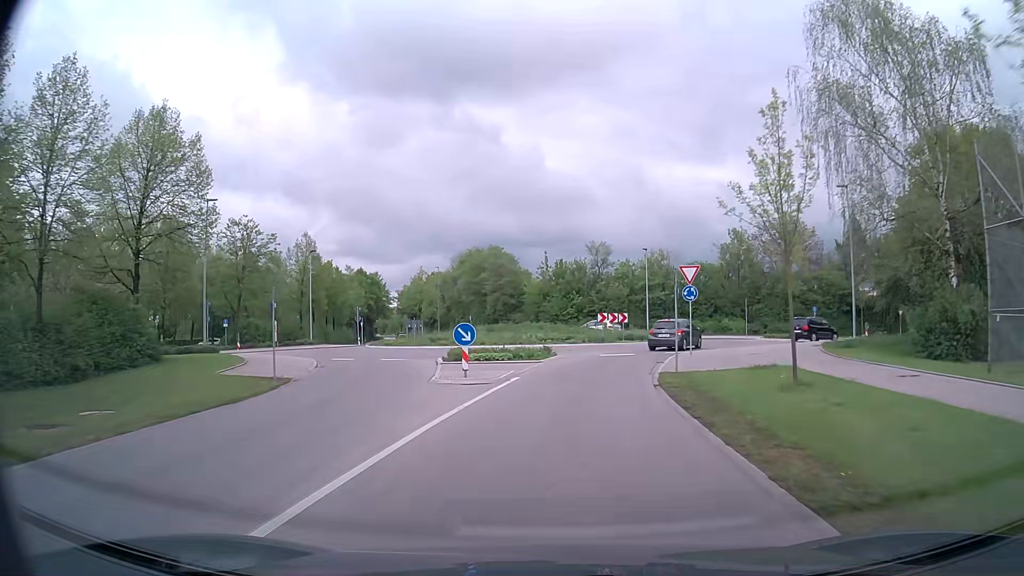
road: tertiary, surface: asphalt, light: Day
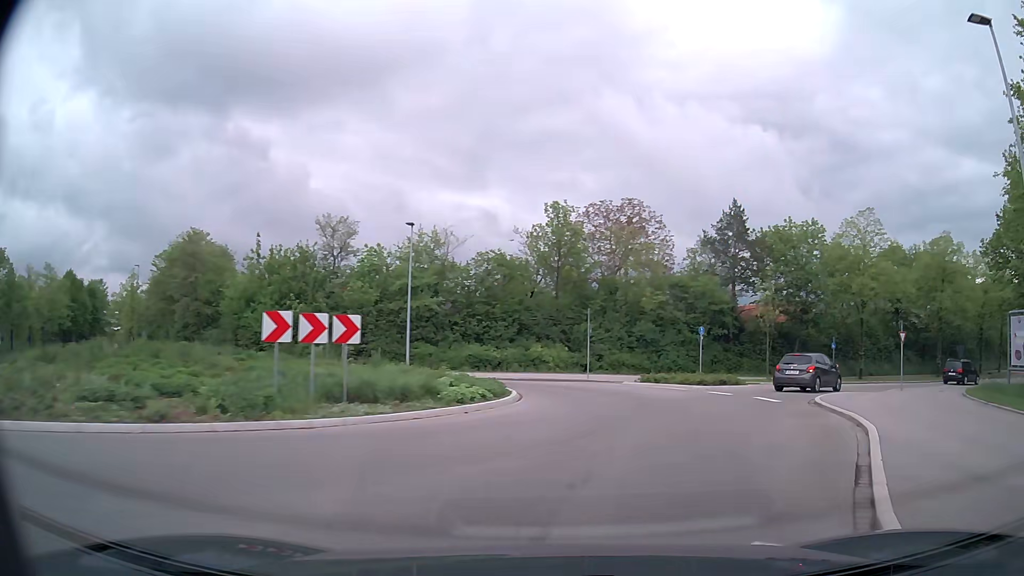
(+2.9, +26.1) m; +19°
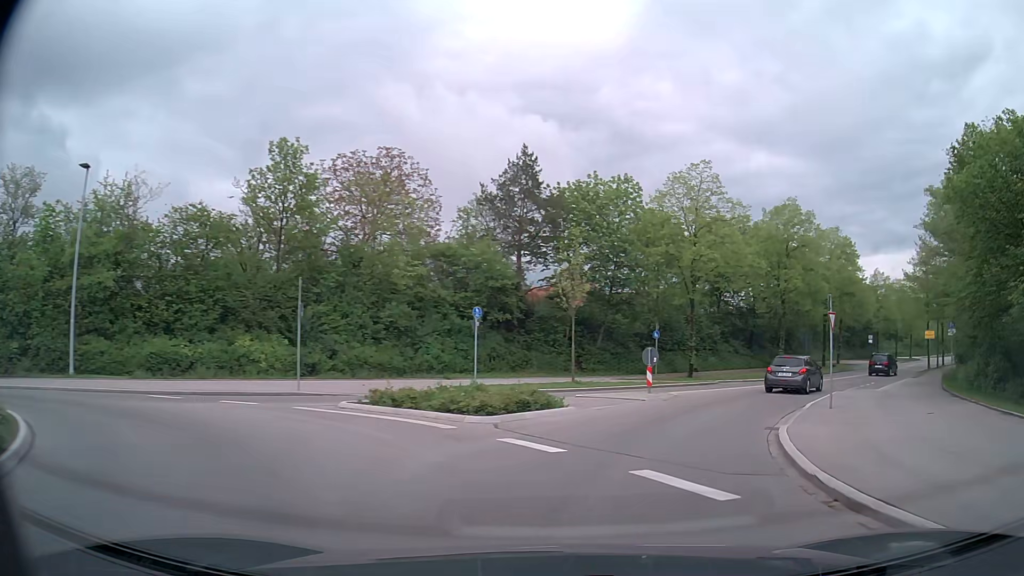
(+2.2, +12.3) m; +20°
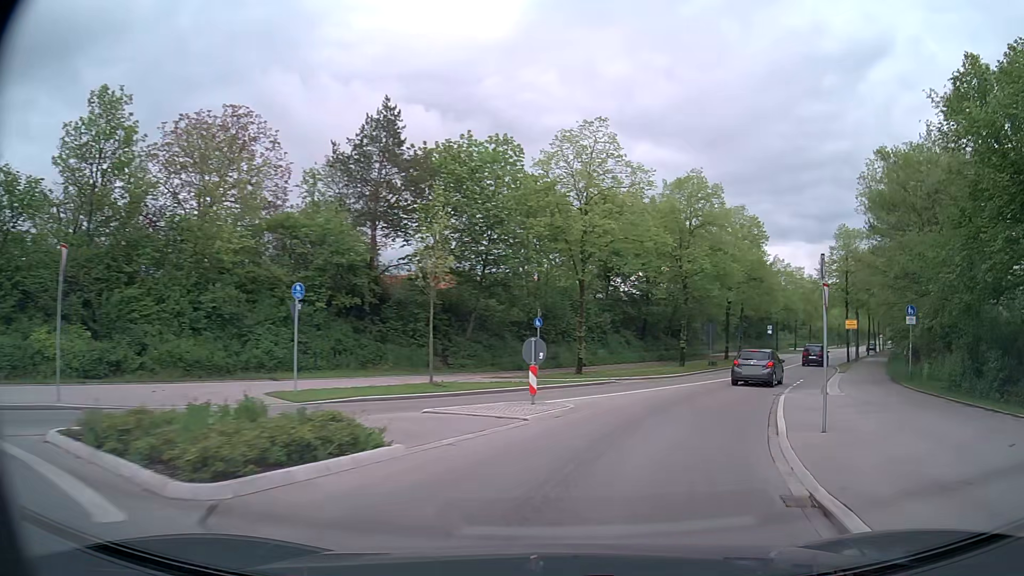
(+0.6, +6.6) m; +10°
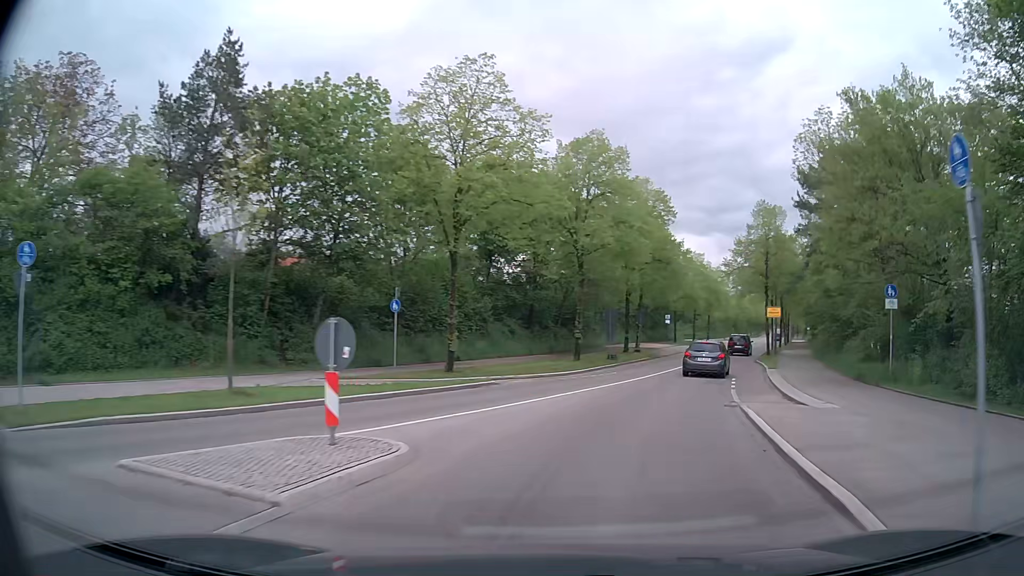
(+0.6, +7.0) m; +10°
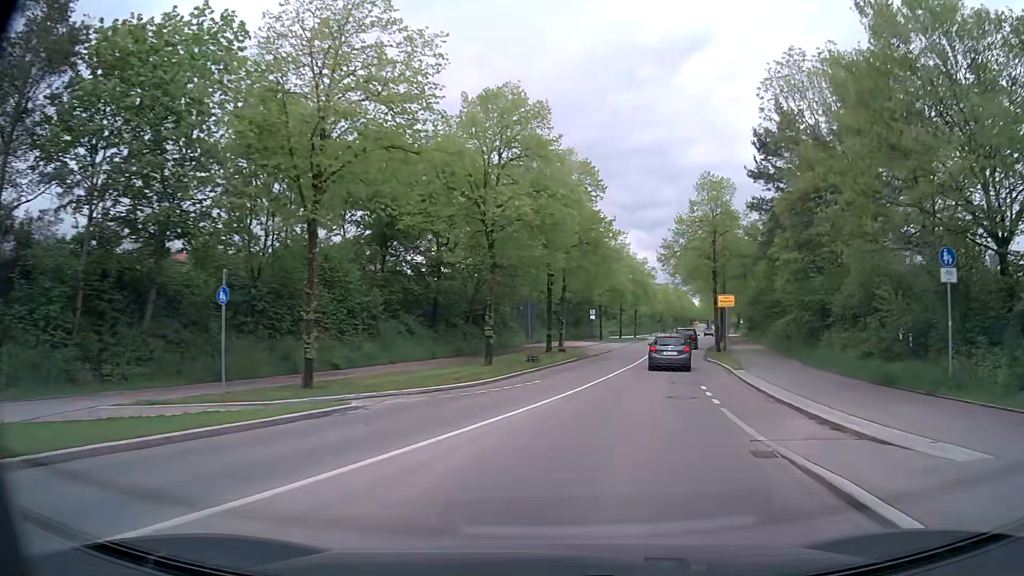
(+0.5, +7.5) m; +8°
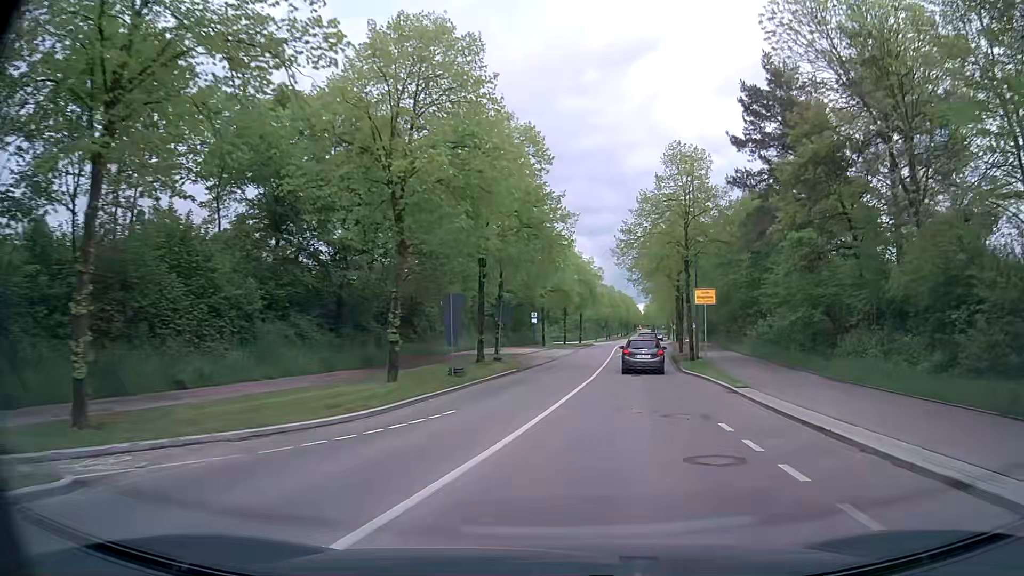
(+0.3, +7.9) m; +4°
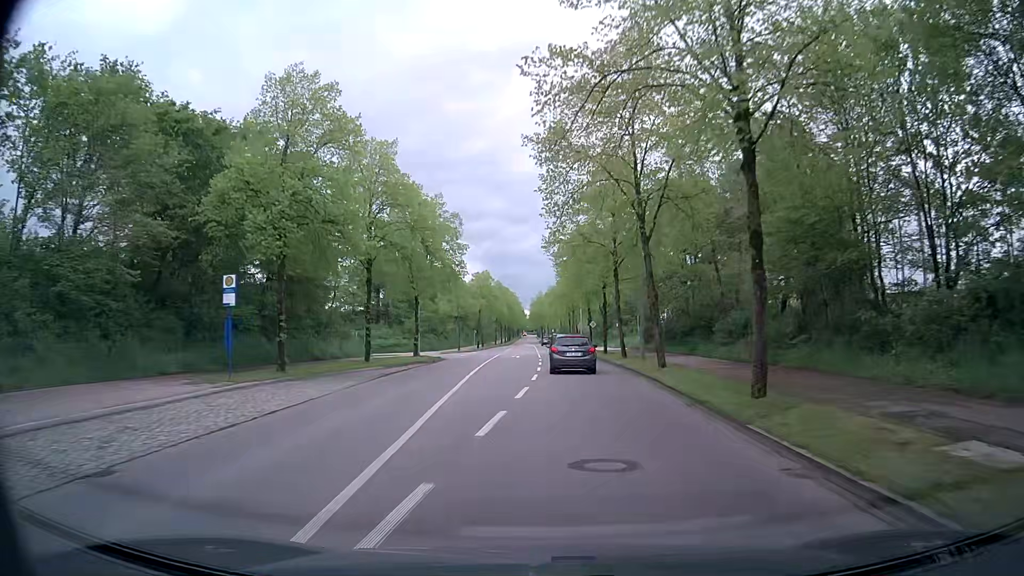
(+5.9, +44.1) m; +11°
(0, +10) (0, +20) (0, +30) (+1, +40) (+1, +50) (+1, +60) (+1, +70) (0, +80) (0, +90) (0, +100) m
